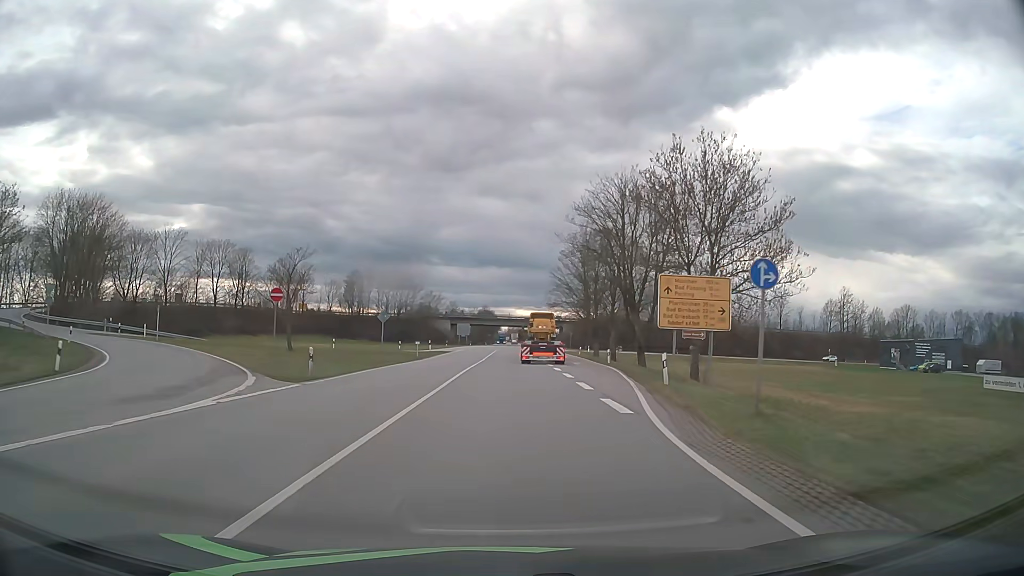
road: primary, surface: asphalt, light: Day
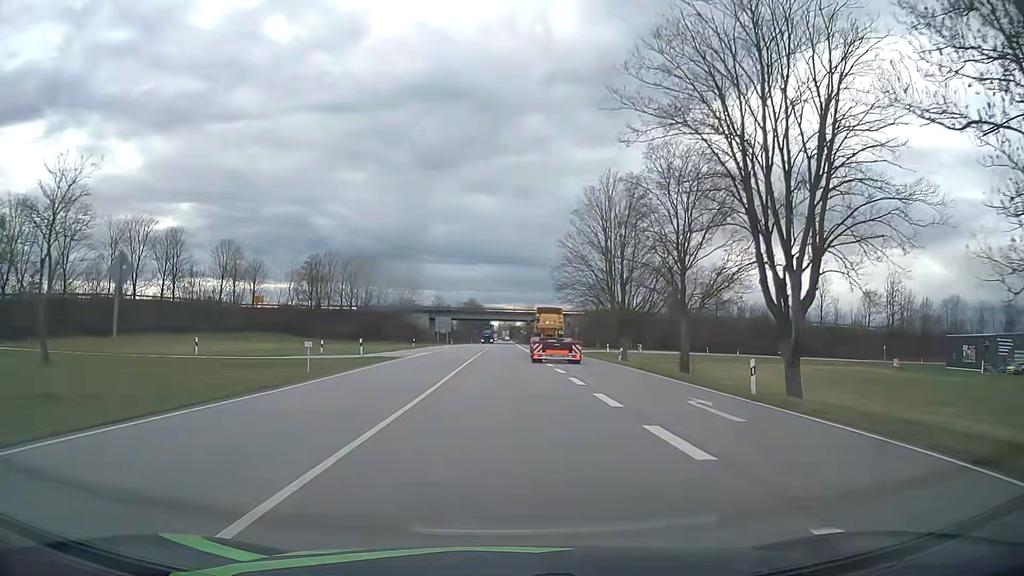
(+0.1, +28.9) m; +1°
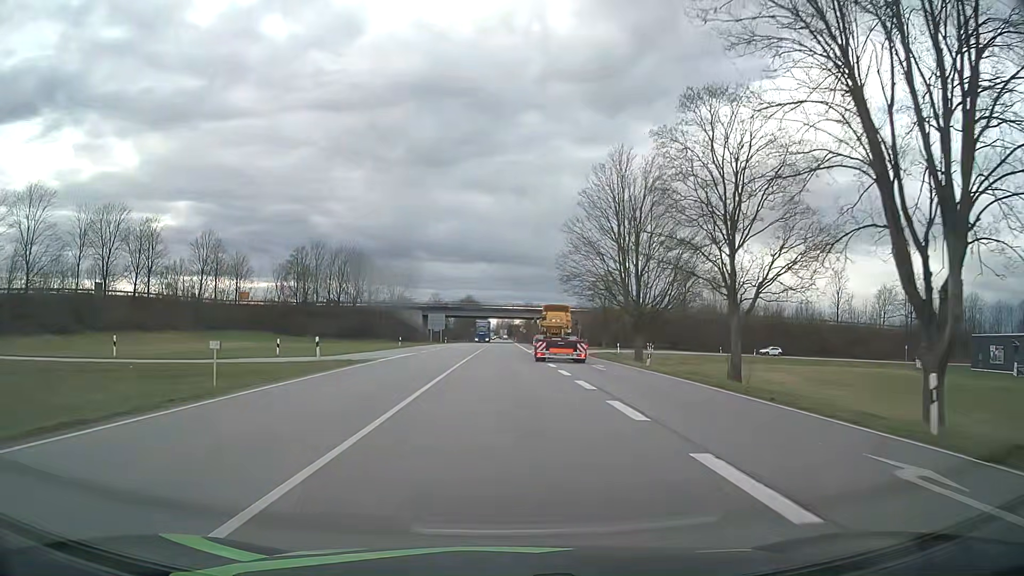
(0.0, +8.7) m; 0°
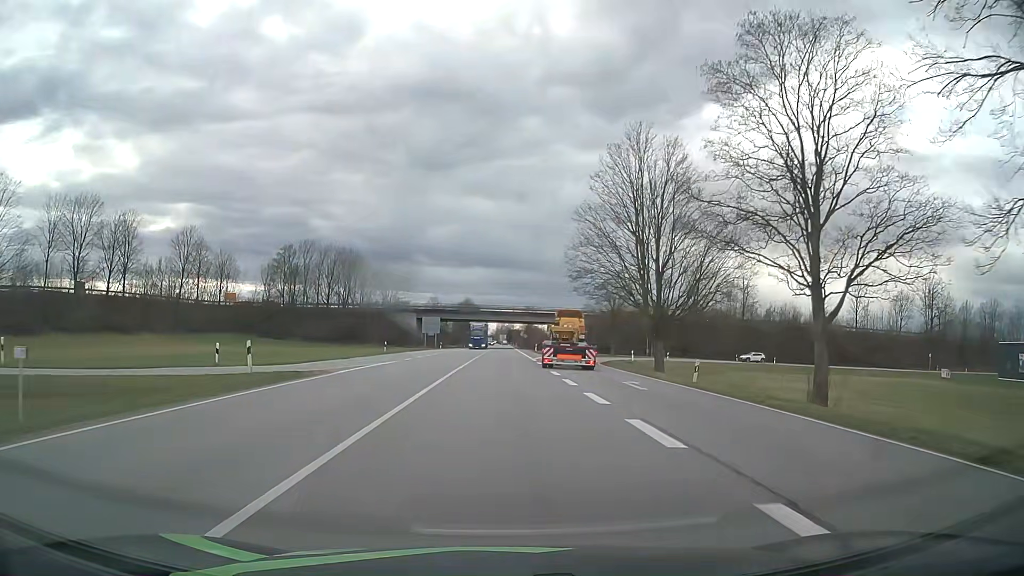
(0.0, +8.2) m; 0°
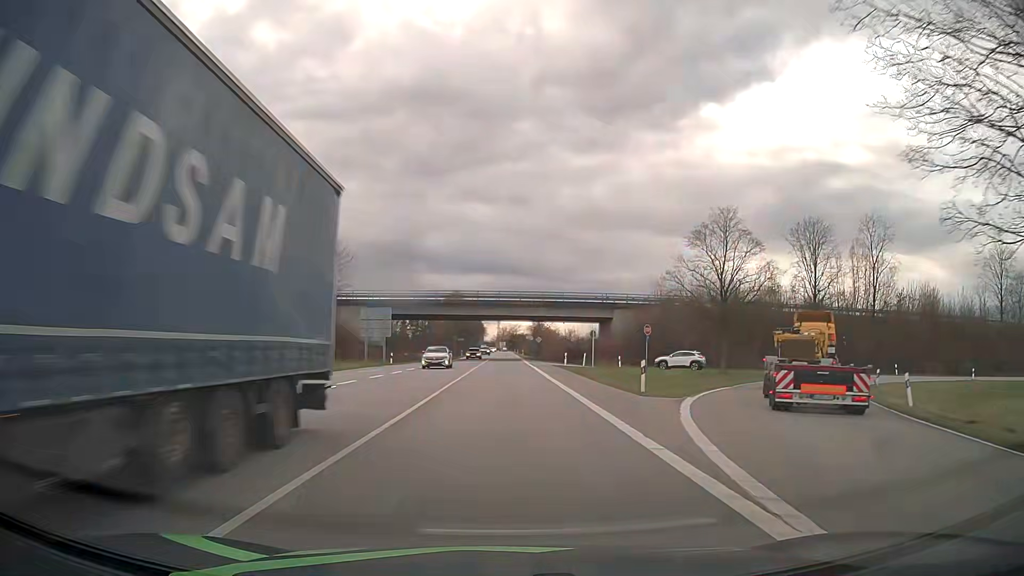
(+0.2, +47.1) m; 0°
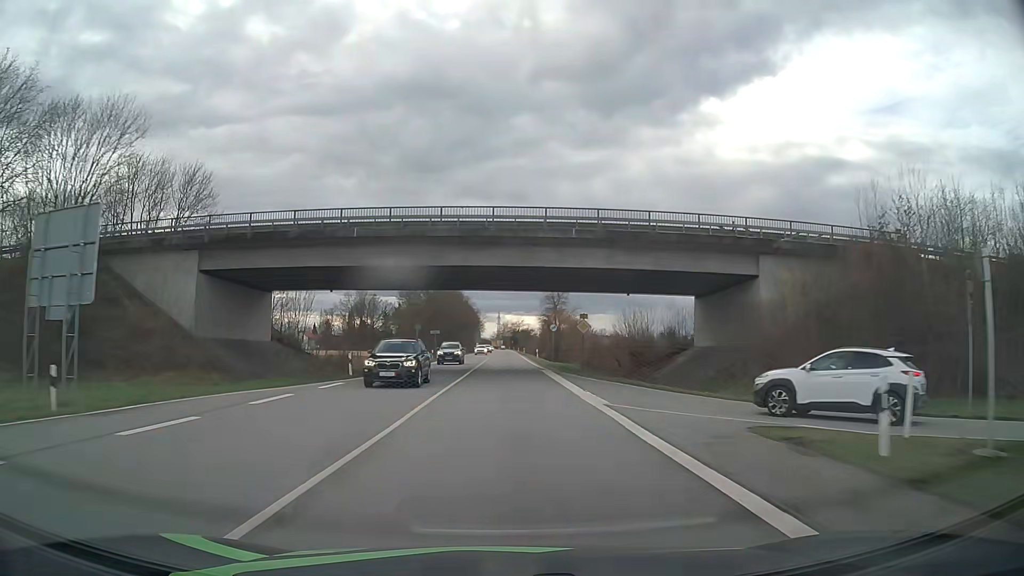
(-0.1, +45.7) m; 0°
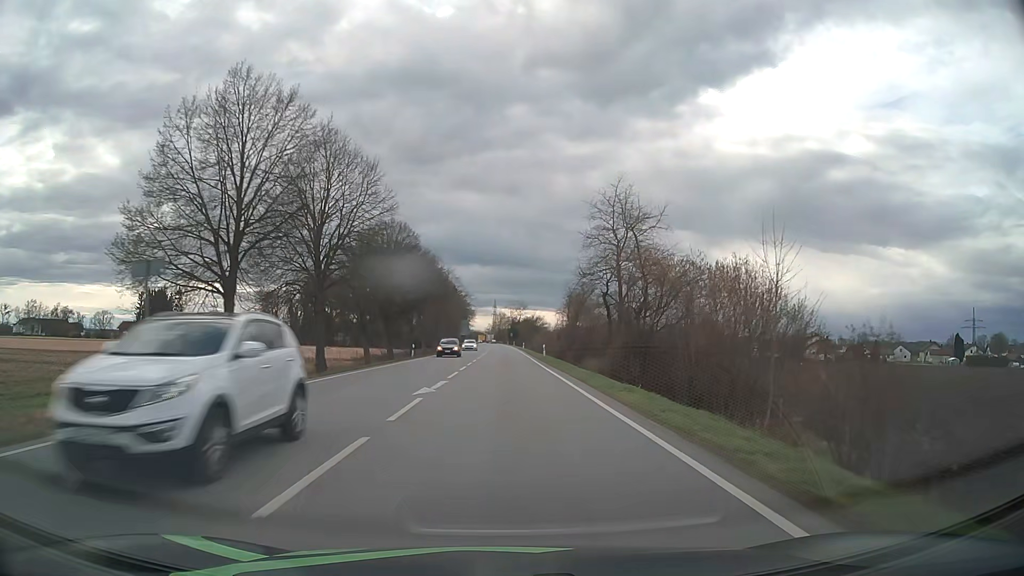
(-0.3, +60.9) m; 0°
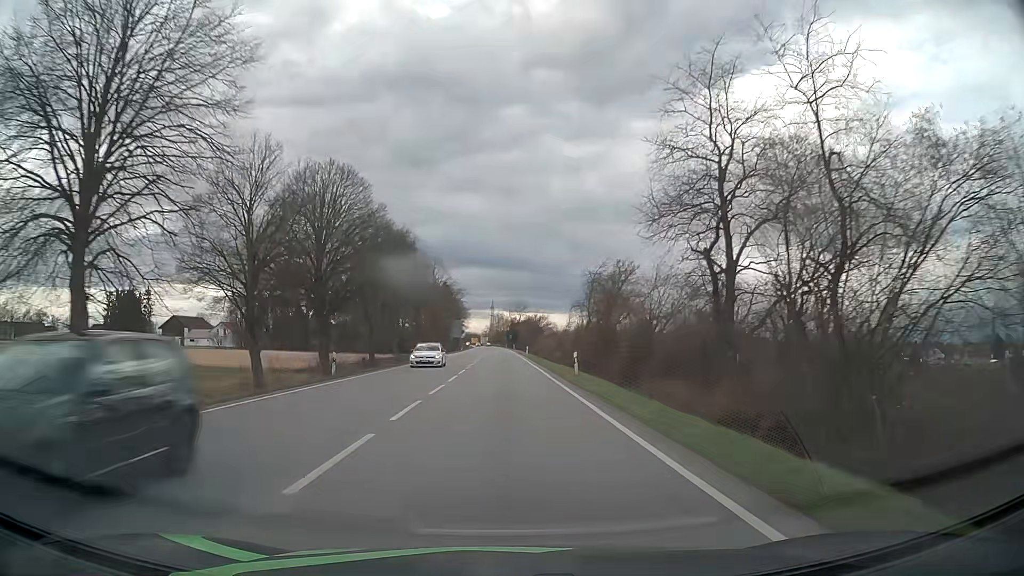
(+0.1, +22.9) m; 0°
(0, +10) (0, +20) (0, +30) (0, +40) (0, +50) (0, +60) (0, +70) (0, +80) (0, +90) (0, +100) m
